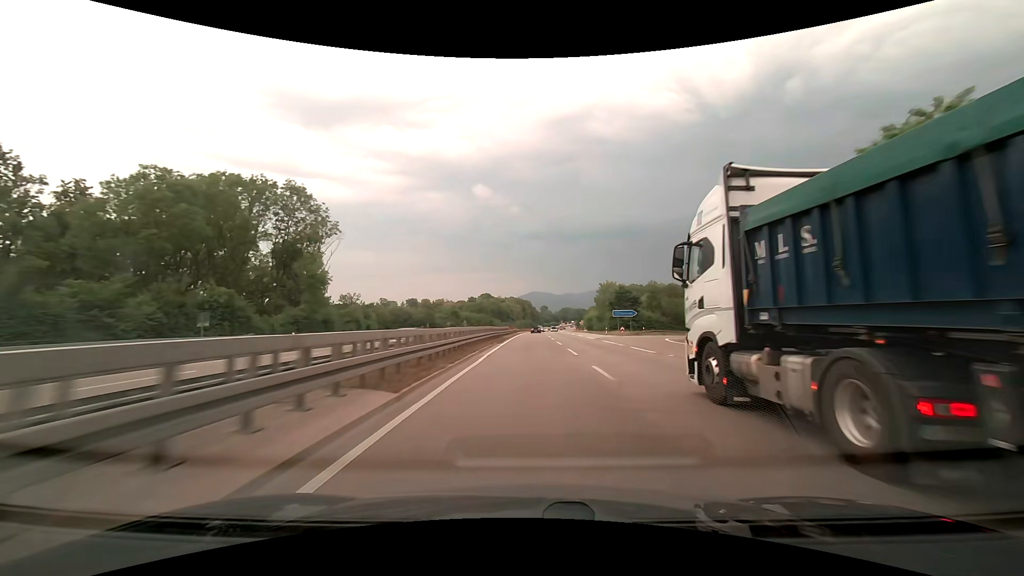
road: trunk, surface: asphalt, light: Day
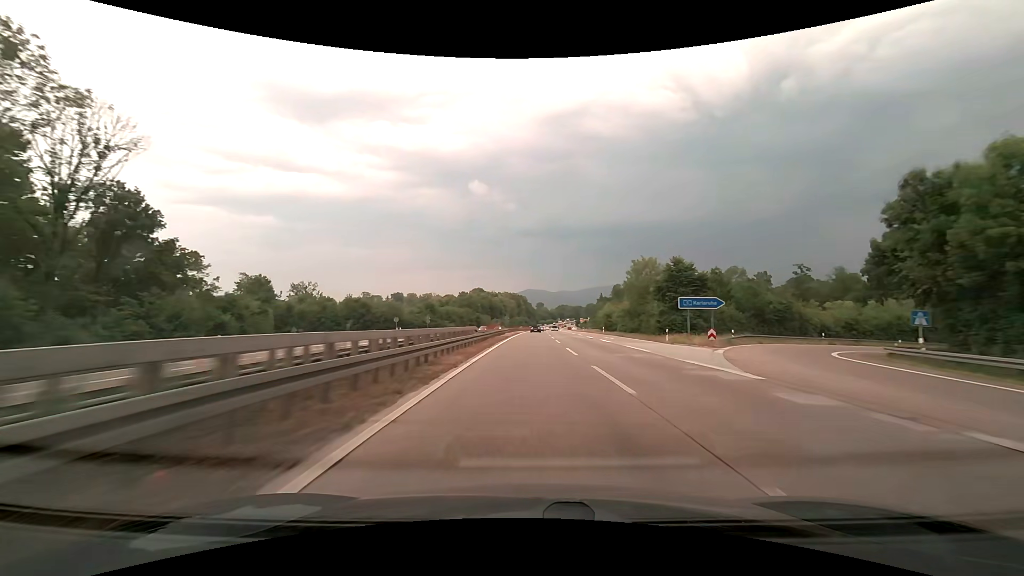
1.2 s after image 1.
(+0.1, +34.9) m; +1°
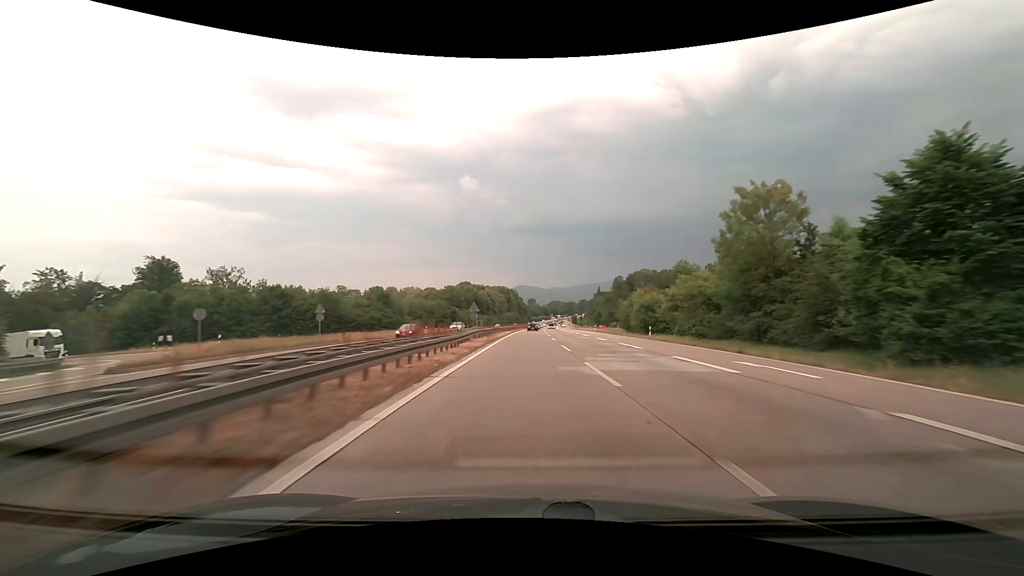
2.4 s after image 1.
(+0.2, +34.9) m; +1°
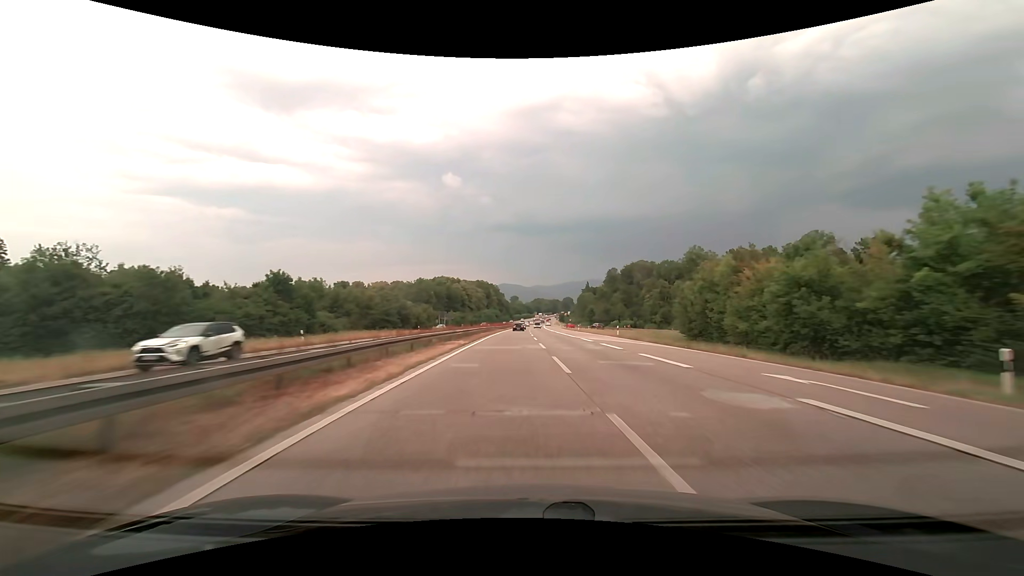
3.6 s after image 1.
(+0.5, +34.6) m; +2°
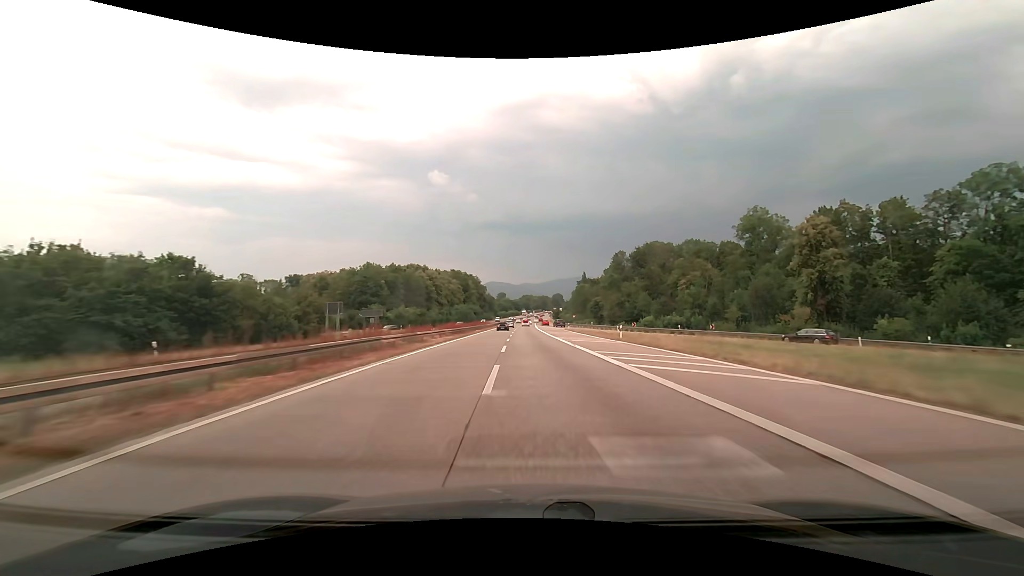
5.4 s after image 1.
(+1.0, +50.8) m; +2°
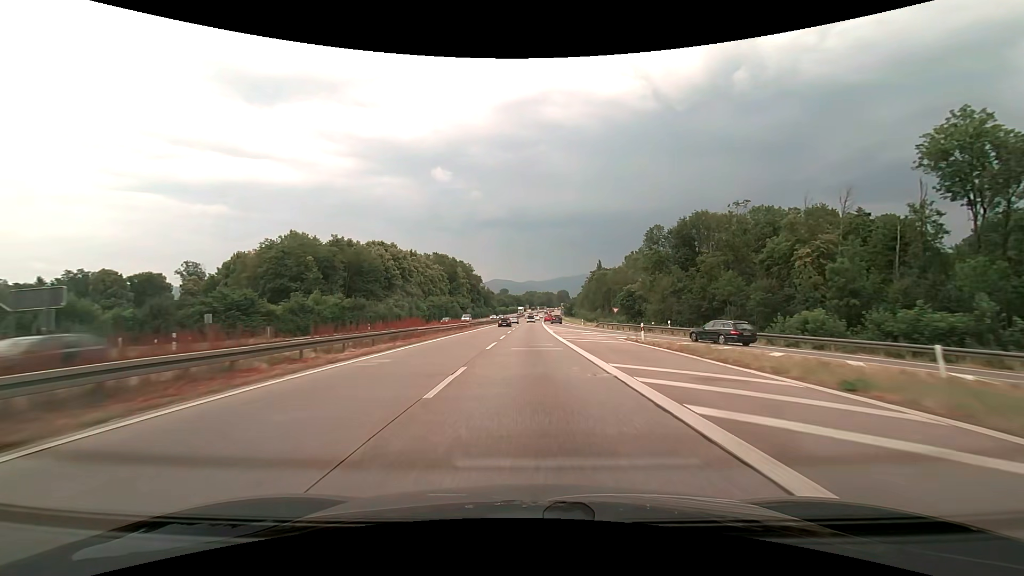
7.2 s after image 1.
(-0.2, +49.8) m; 0°
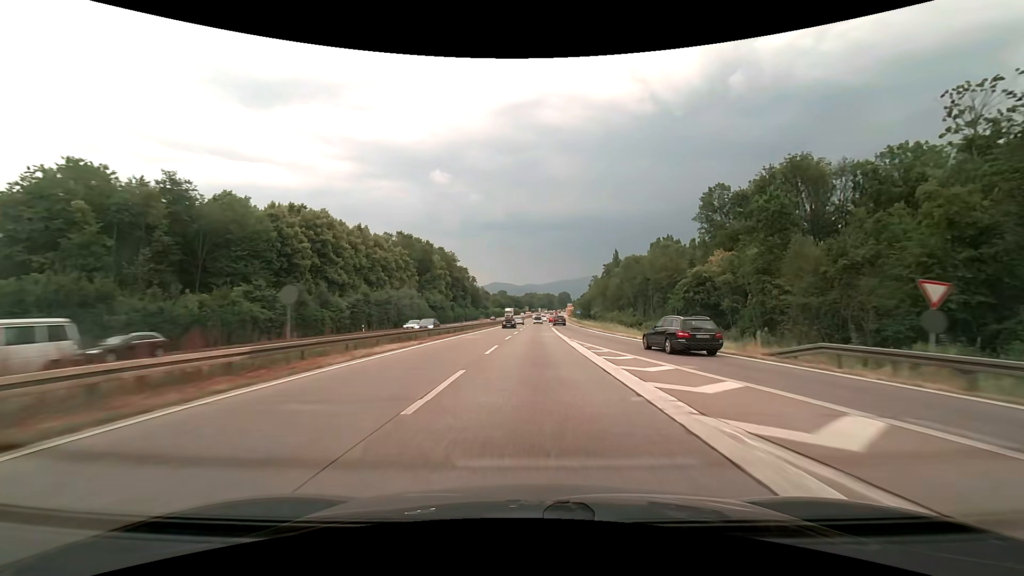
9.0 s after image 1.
(0.0, +48.1) m; 0°
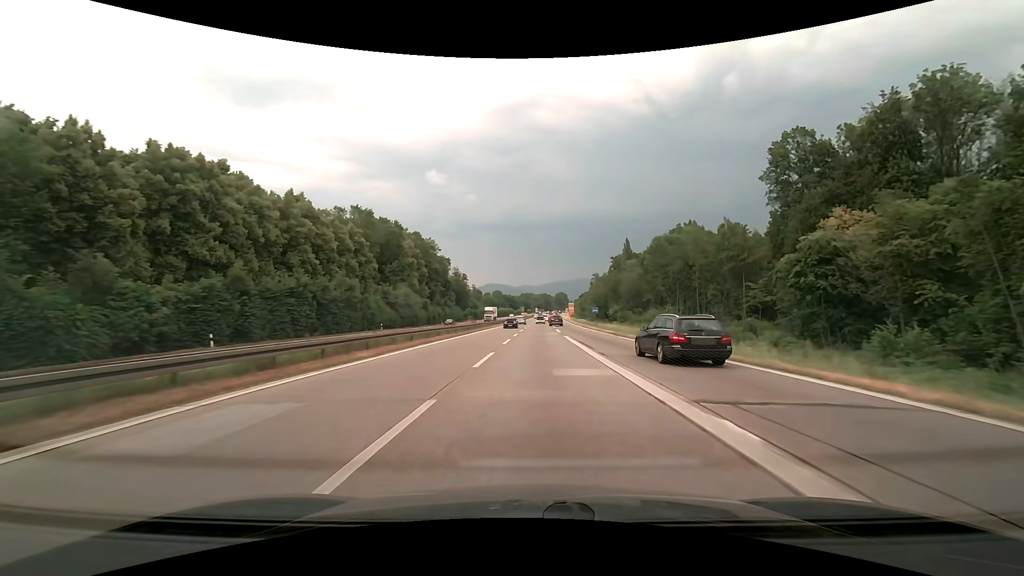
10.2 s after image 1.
(+0.1, +29.8) m; 0°
(0, +10) (0, +20) (0, +30) (0, +40) (+1, +50) (+1, +60) (+1, +70) (+2, +80) (+2, +90) (+2, +100) m
